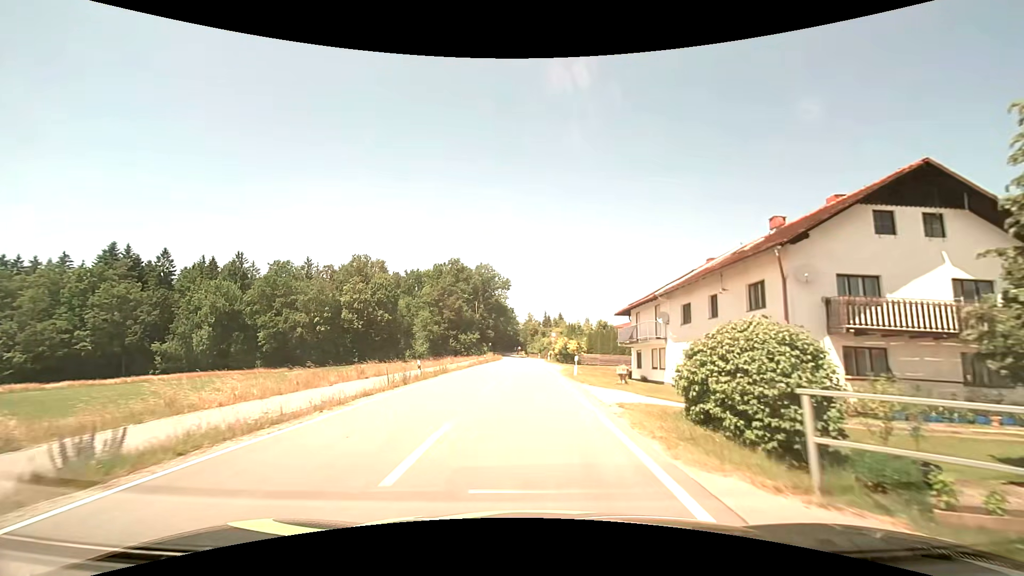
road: tertiary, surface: asphalt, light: Day
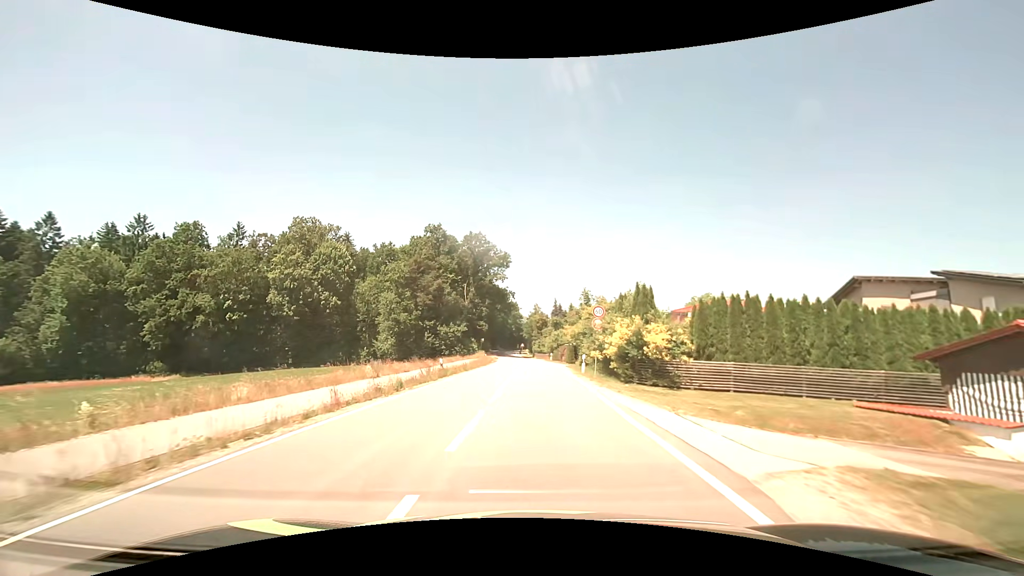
(-0.5, +34.4) m; 0°
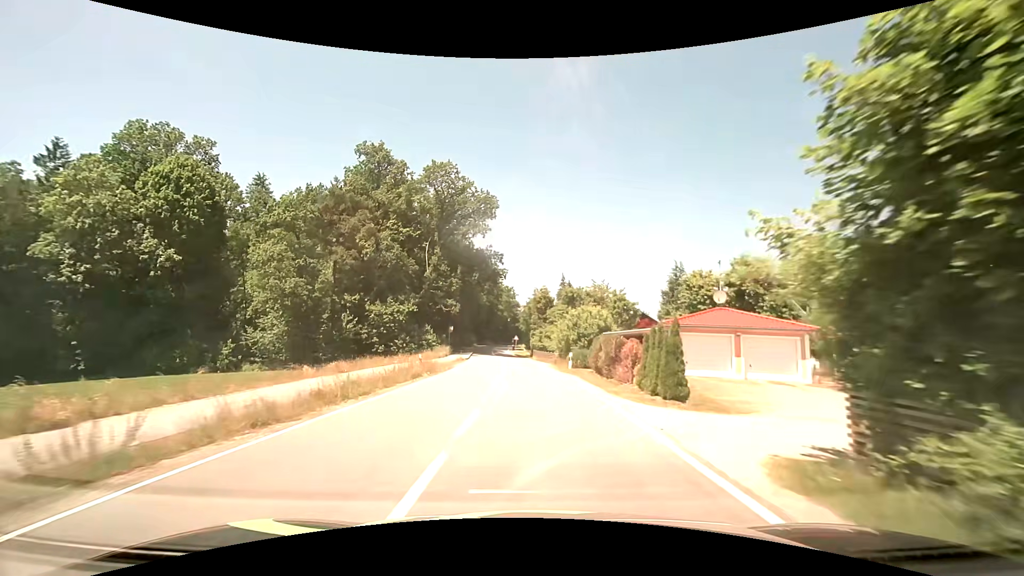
(+0.2, +37.4) m; 0°
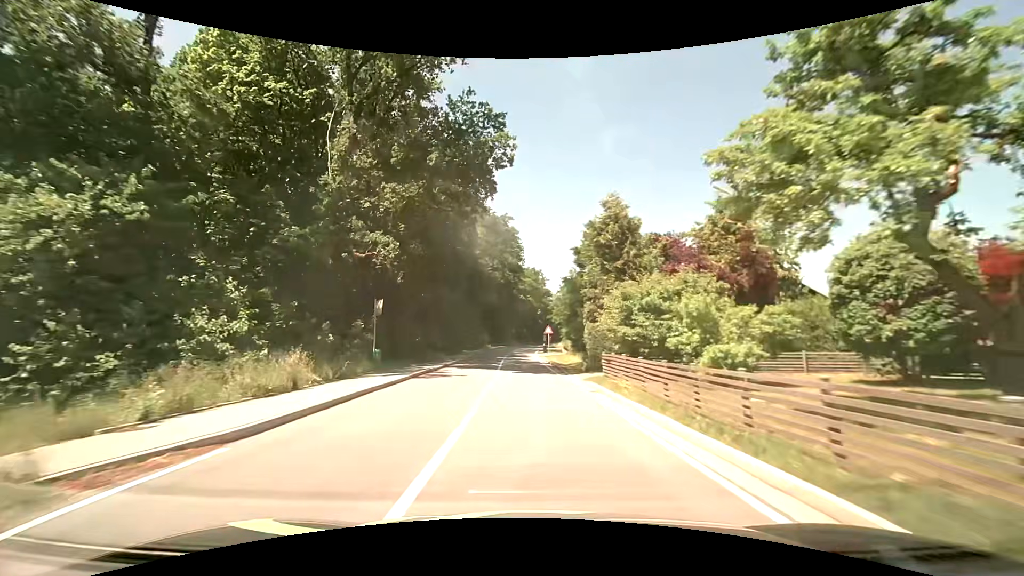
(-1.1, +40.0) m; -3°
(0, +10) (0, +20) (-1, +30) (-1, +40) (-1, +50) (-1, +60) (-1, +70) (-1, +80) (0, +90) (+2, +100) m
